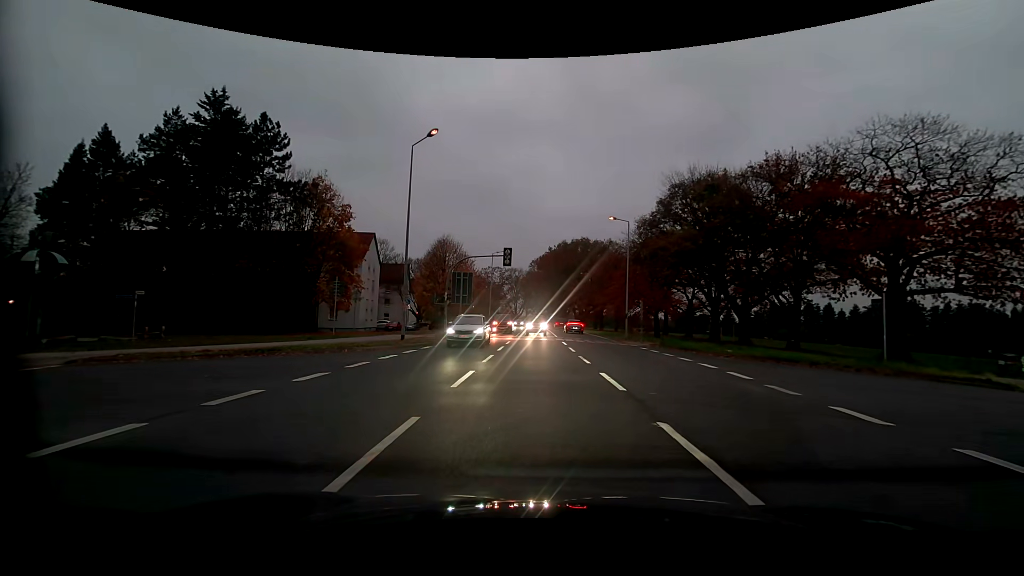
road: primary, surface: asphalt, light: Dusk
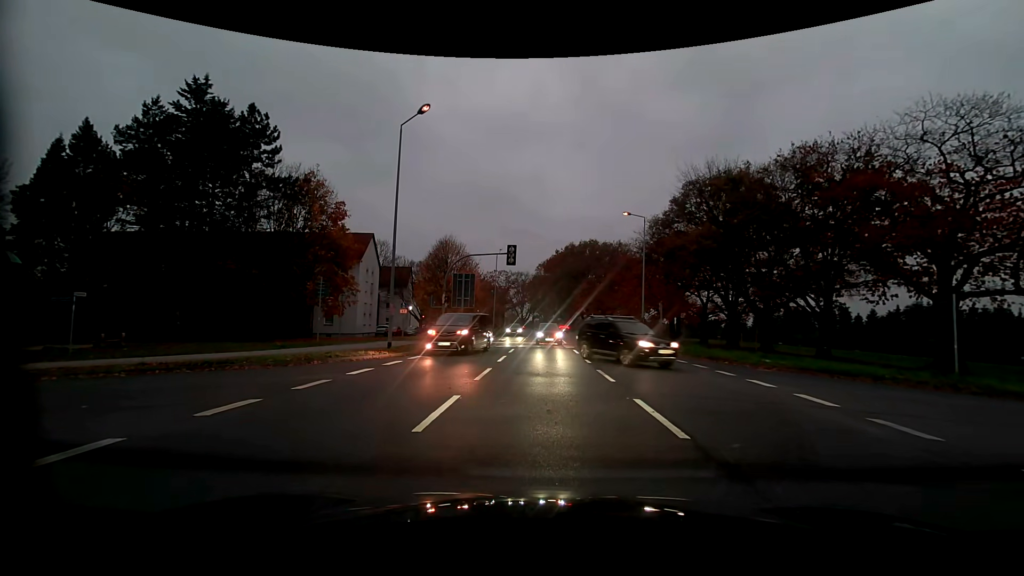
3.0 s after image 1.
(+0.1, +3.2) m; +1°
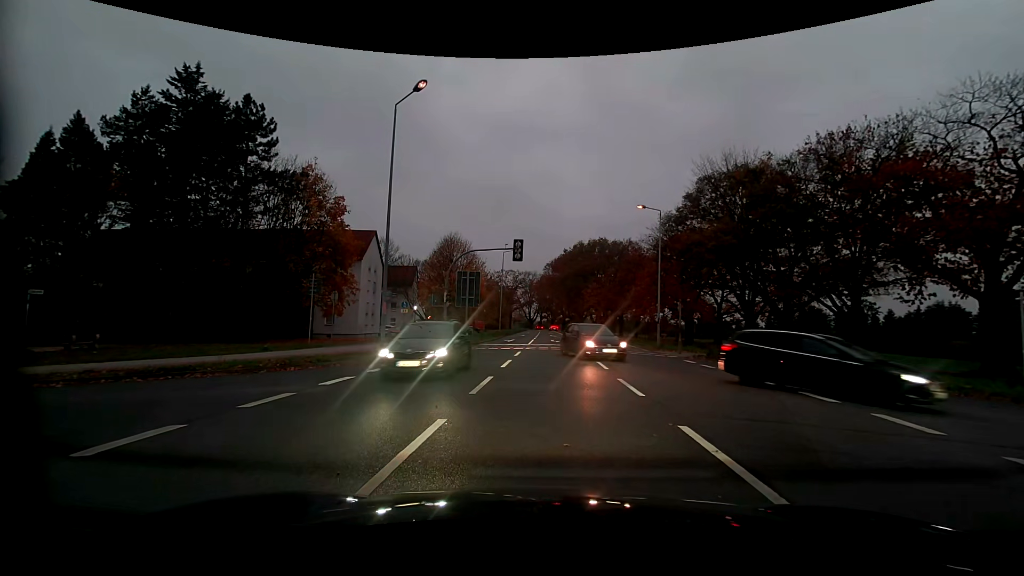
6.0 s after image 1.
(0.0, +2.3) m; 0°
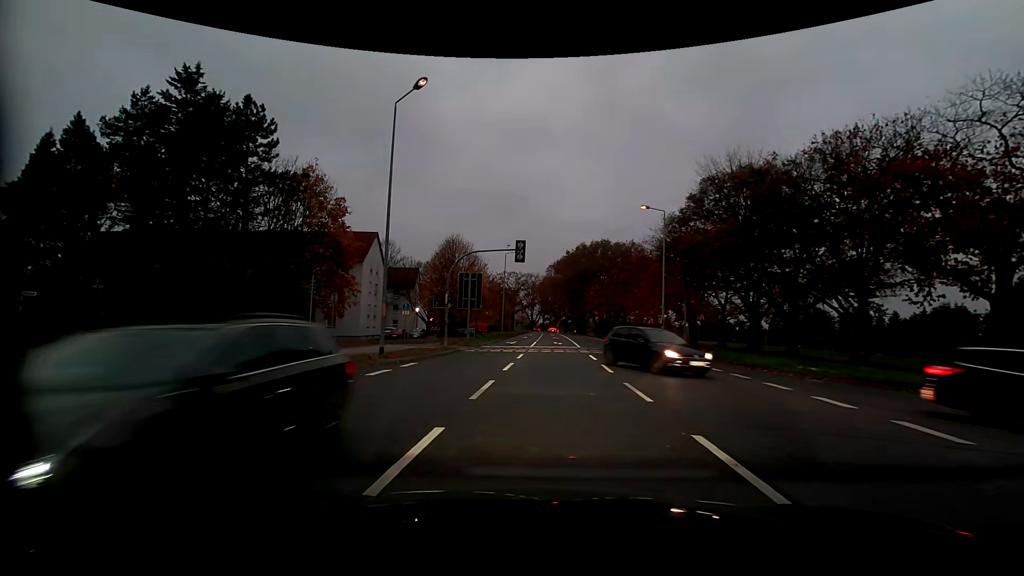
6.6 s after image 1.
(0.0, +0.5) m; 0°
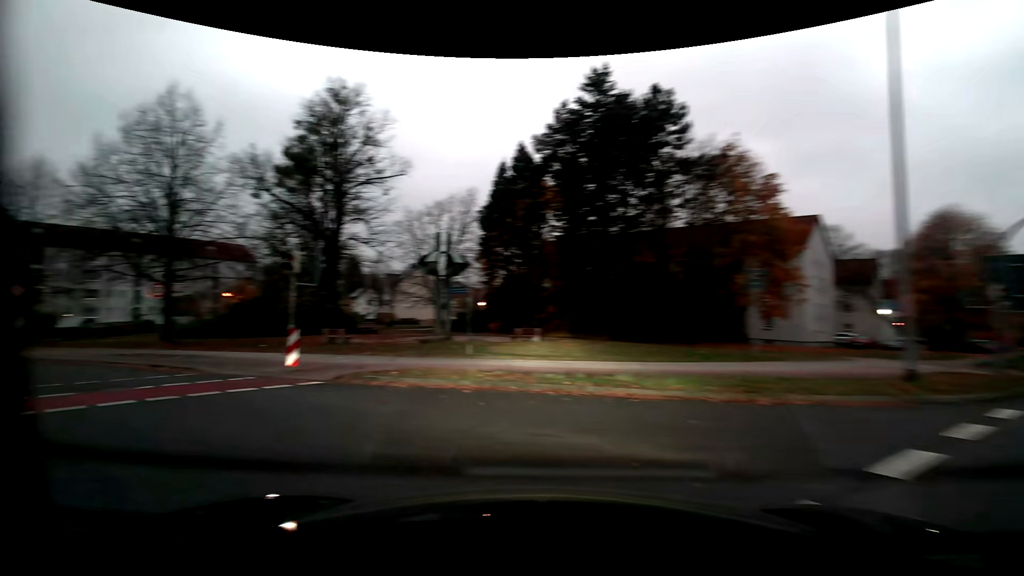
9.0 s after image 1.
(-2.5, +6.3) m; -47°
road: residential
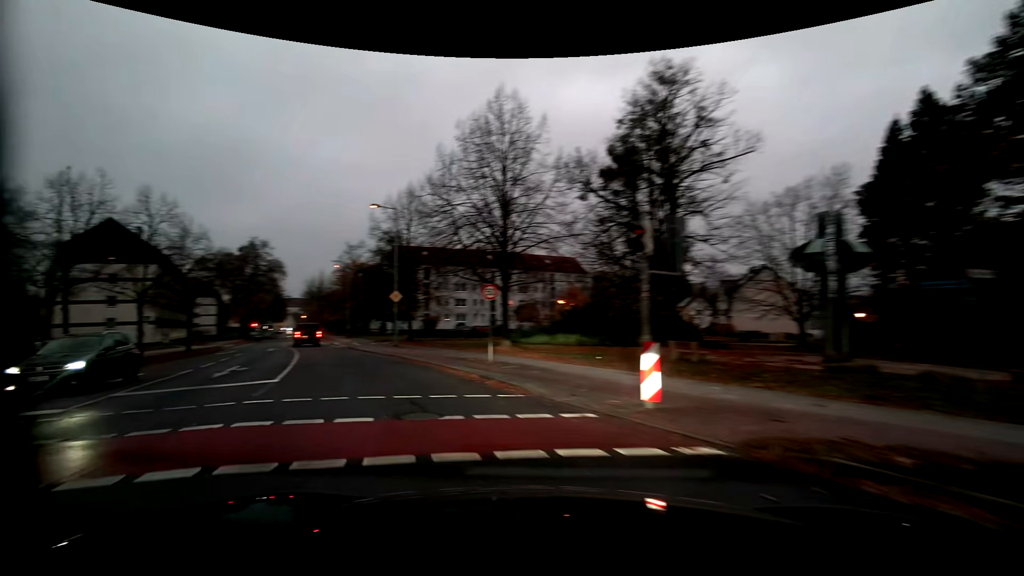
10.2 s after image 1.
(-2.2, +5.8) m; -36°
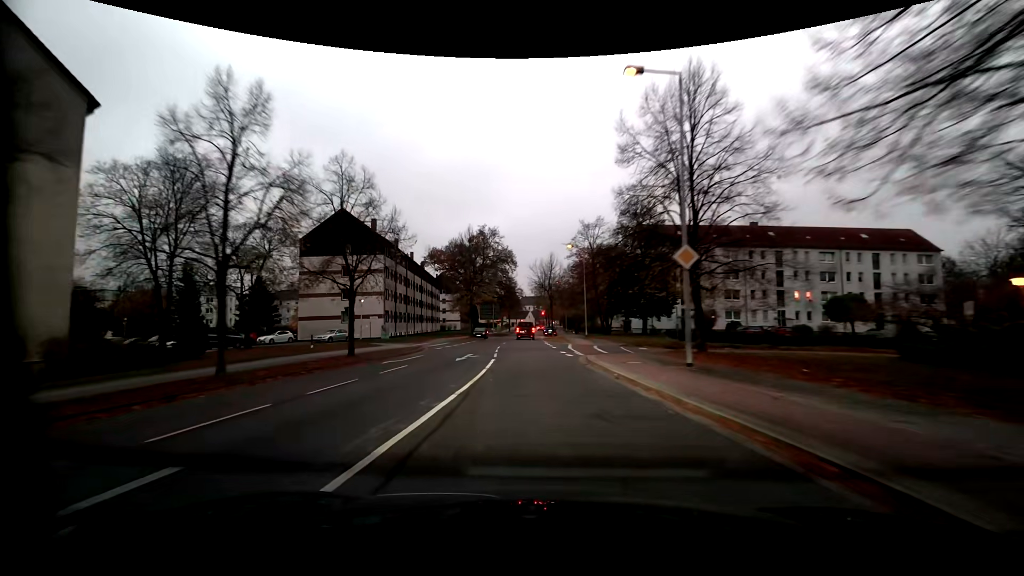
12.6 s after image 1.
(-6.1, +18.2) m; -26°
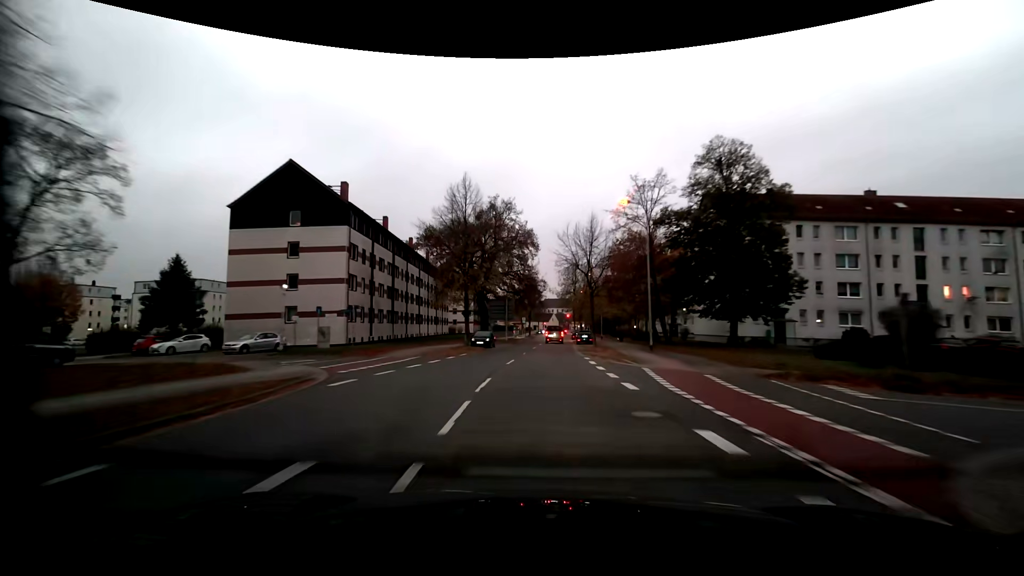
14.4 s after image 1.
(-0.6, +20.7) m; -2°
(0, +10) (0, +20) (+1, +30) (+1, +40) (+1, +50) (+2, +60) (+3, +70) (+3, +80) (+3, +90) (+4, +100) m
